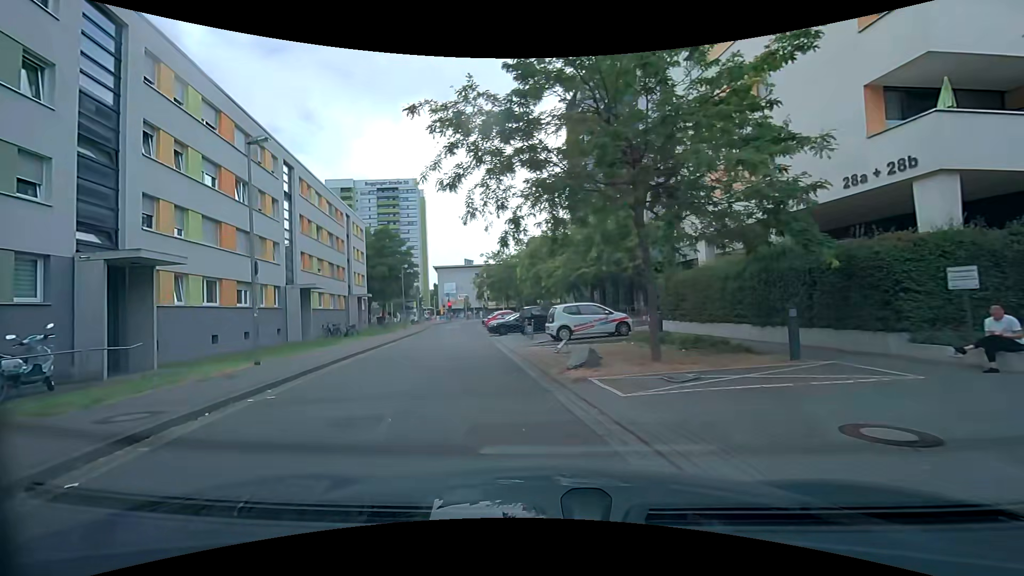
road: residential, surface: asphalt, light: Day
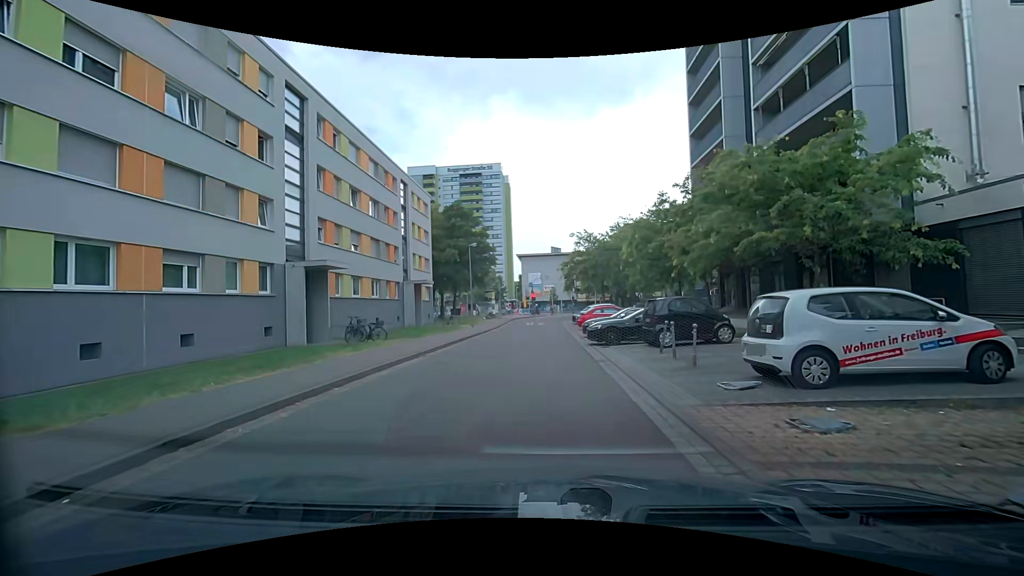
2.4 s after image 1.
(-1.3, +11.9) m; -12°
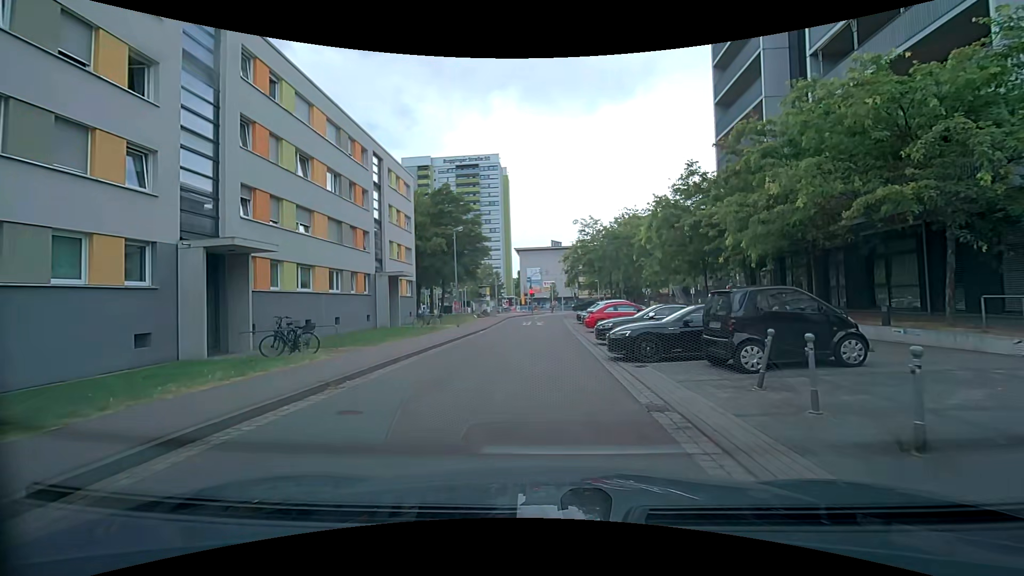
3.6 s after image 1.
(-0.1, +6.3) m; 0°
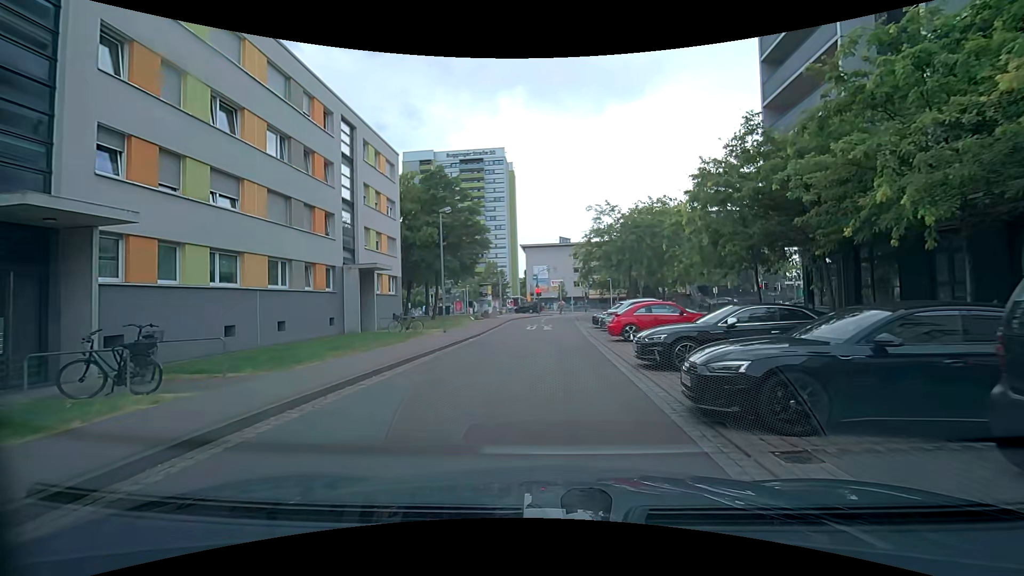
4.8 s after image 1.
(0.0, +6.4) m; 0°
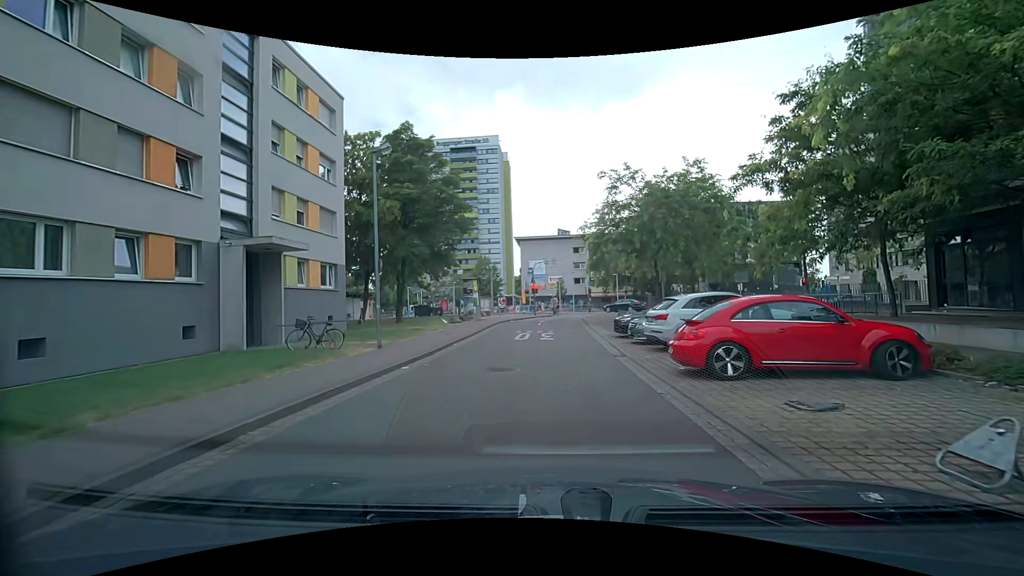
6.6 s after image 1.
(-0.1, +9.8) m; 0°
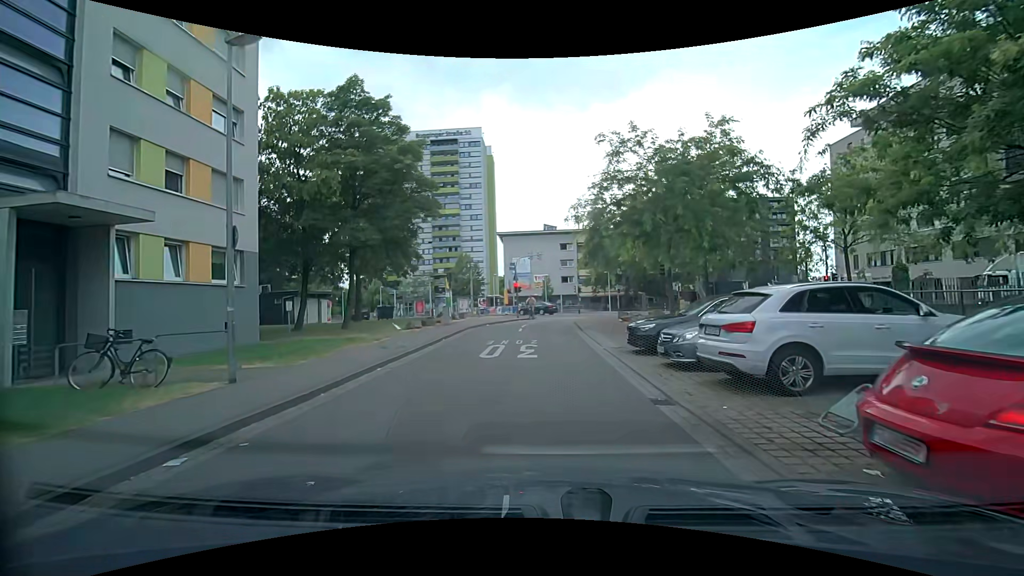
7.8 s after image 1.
(+0.1, +6.6) m; 0°
